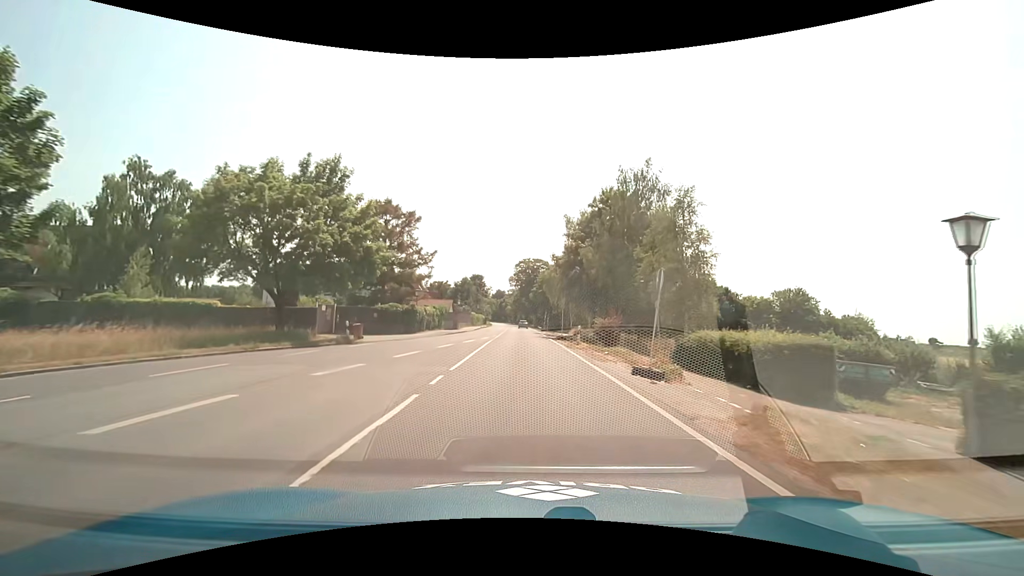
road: secondary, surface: asphalt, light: Day
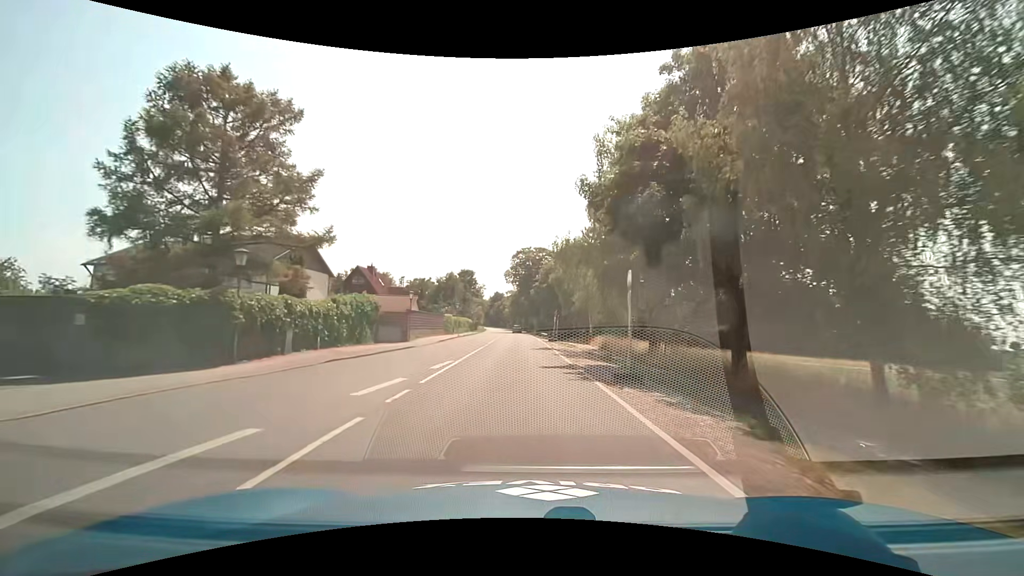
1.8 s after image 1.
(+0.1, +26.9) m; 0°
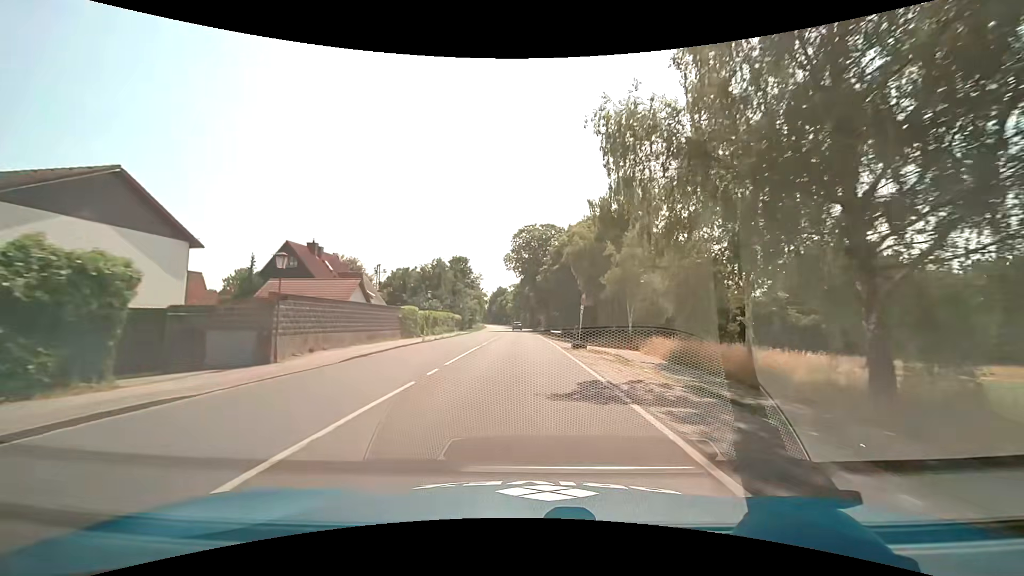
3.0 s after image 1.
(-0.1, +20.8) m; 0°
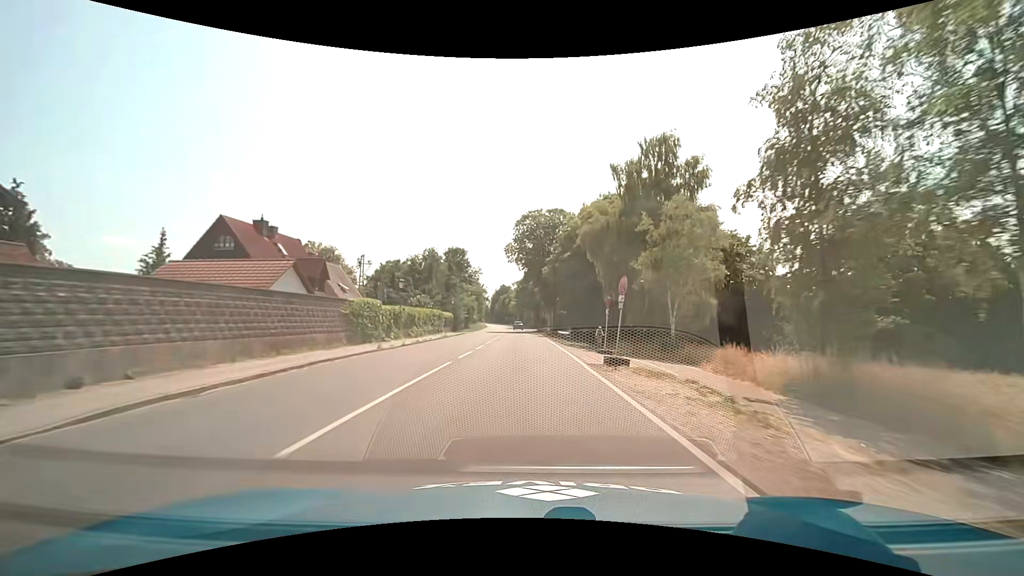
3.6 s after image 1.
(-0.1, +10.7) m; -1°
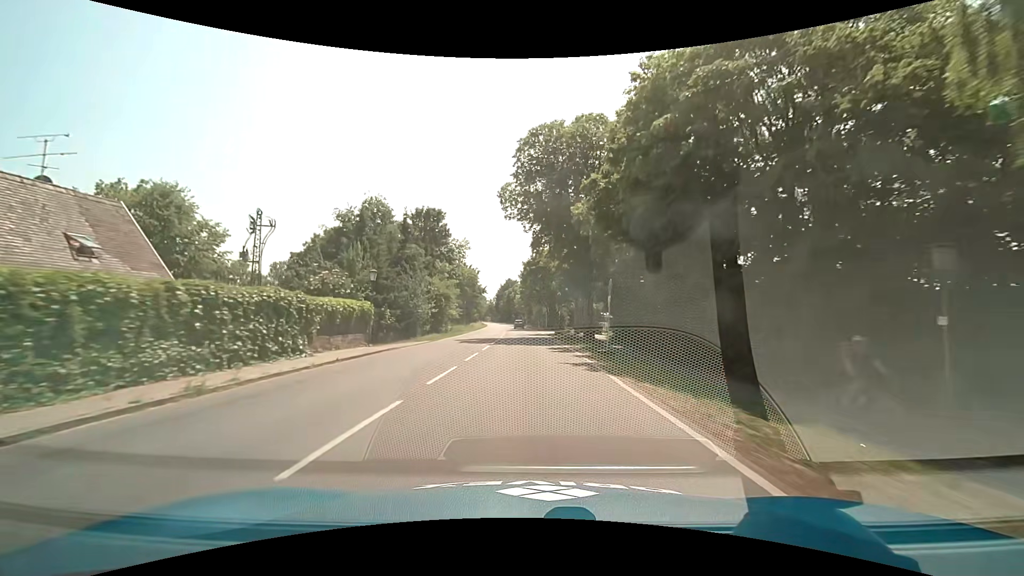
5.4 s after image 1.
(-0.2, +31.7) m; -1°
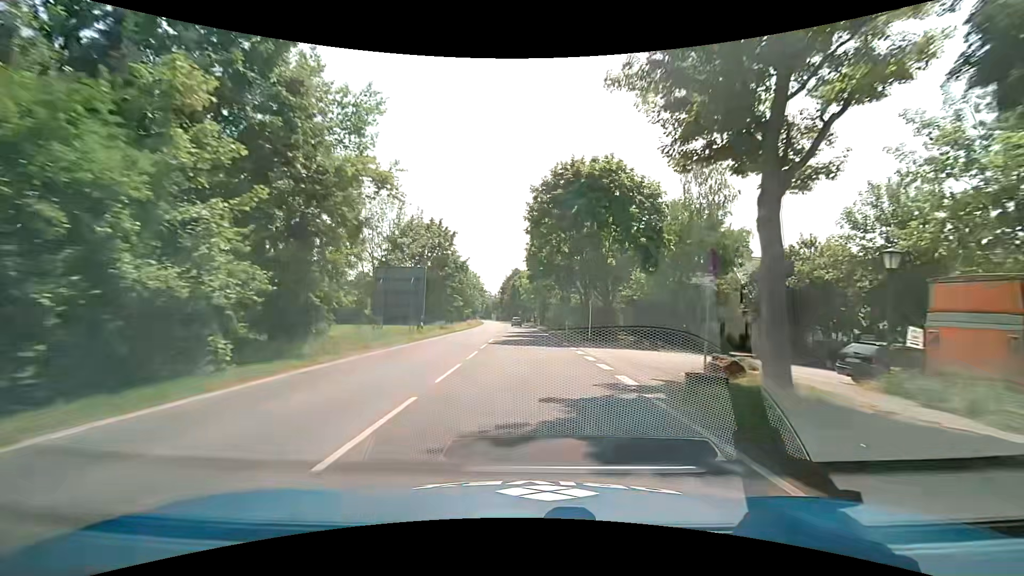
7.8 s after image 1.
(-0.3, +41.9) m; -1°
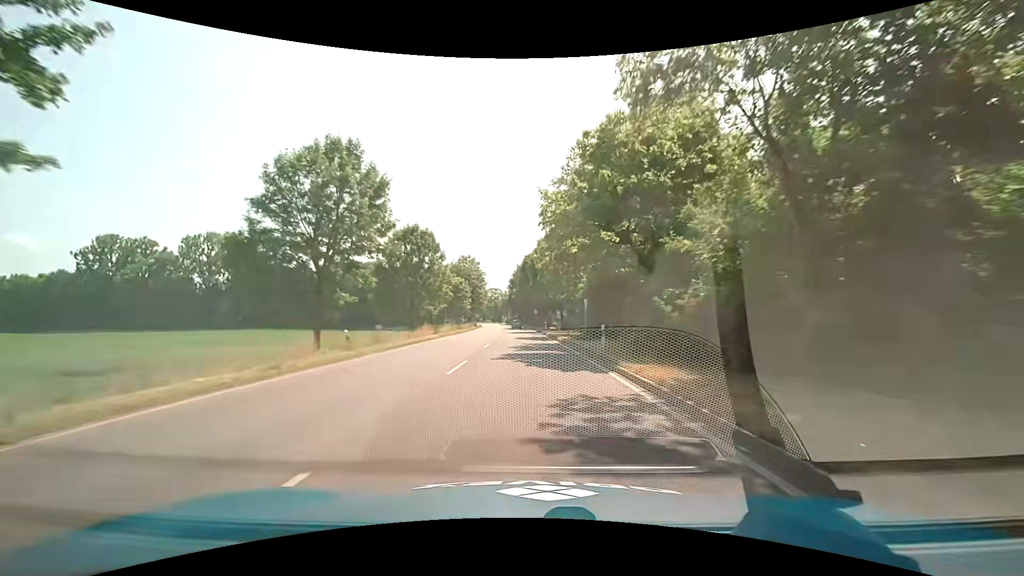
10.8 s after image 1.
(-1.1, +52.0) m; -2°
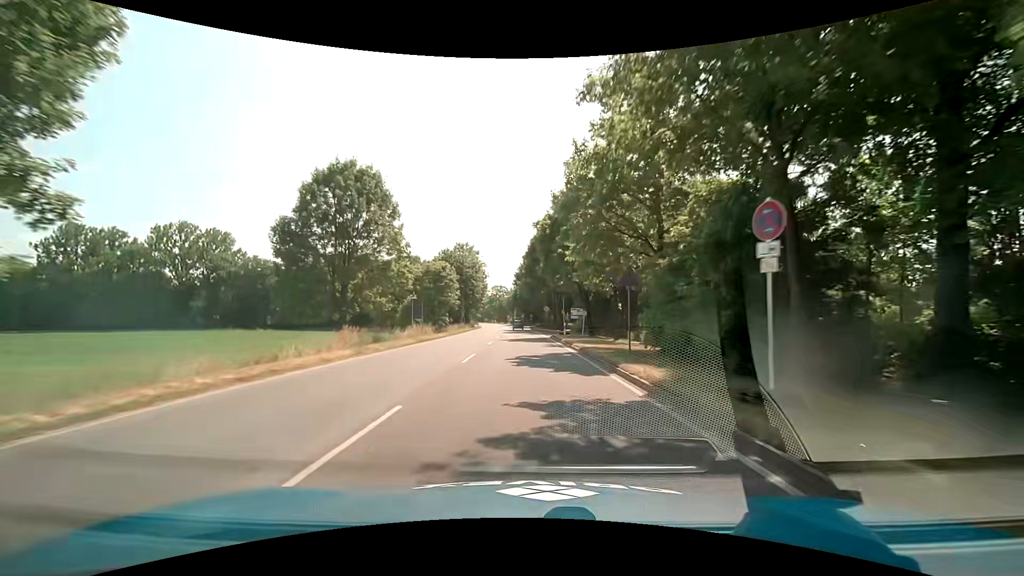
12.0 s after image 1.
(-0.2, +20.7) m; -1°
(0, +10) (0, +20) (0, +30) (-1, +40) (-1, +50) (-1, +60) (-2, +70) (-2, +80) (-3, +90) (-3, +100) m
